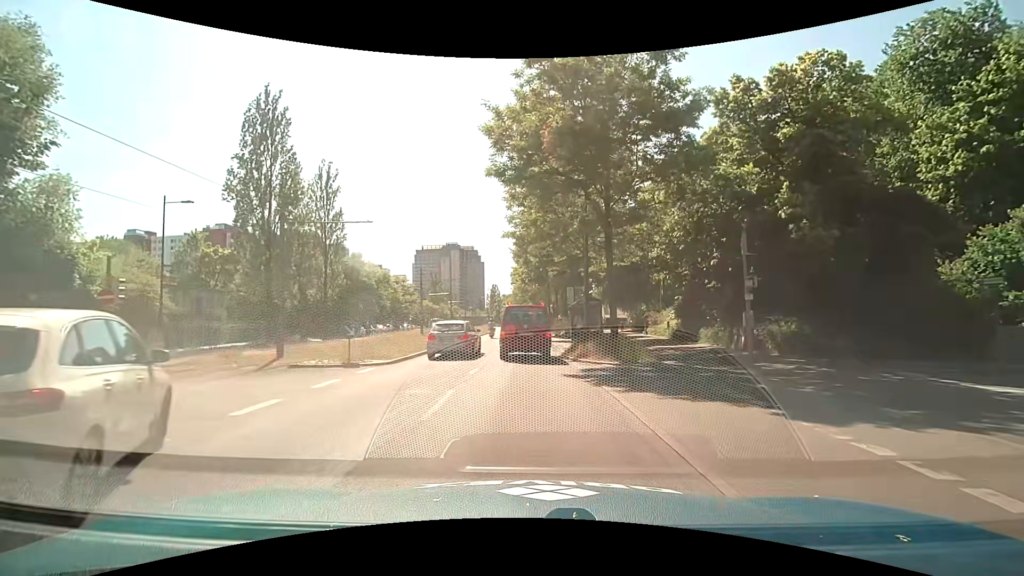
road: secondary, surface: asphalt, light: Day
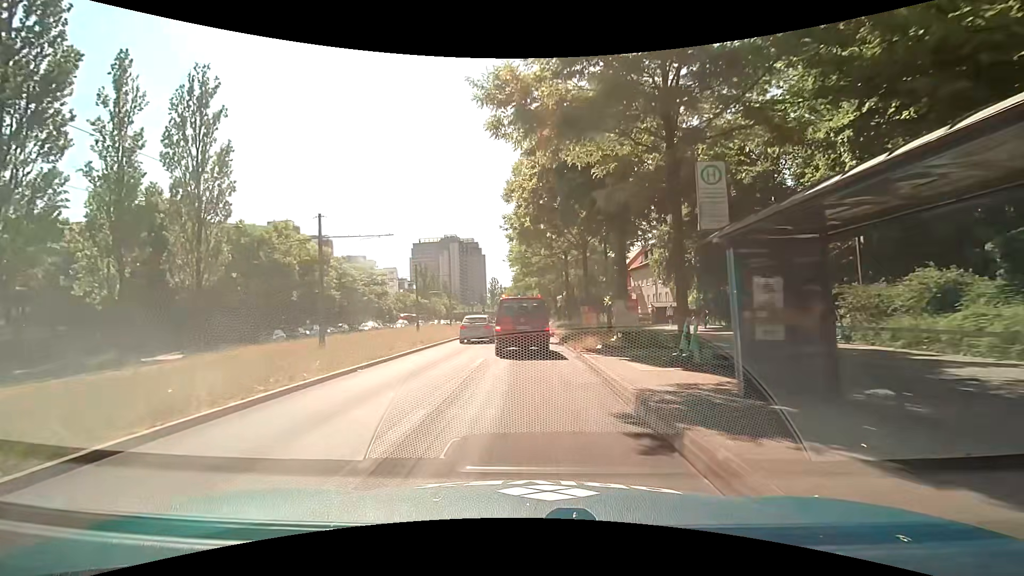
(-0.1, +26.0) m; +1°
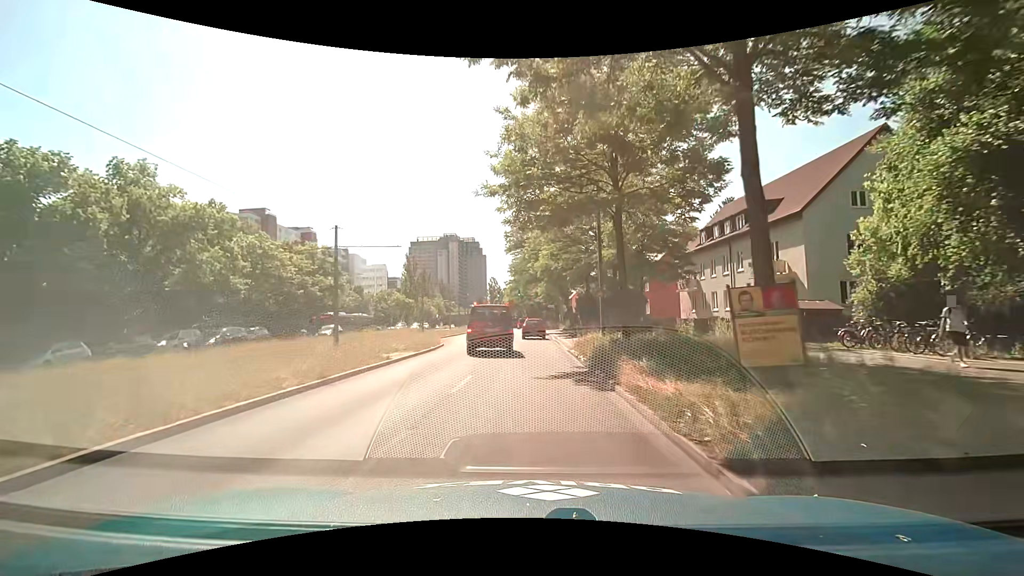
(-0.5, +22.2) m; 0°
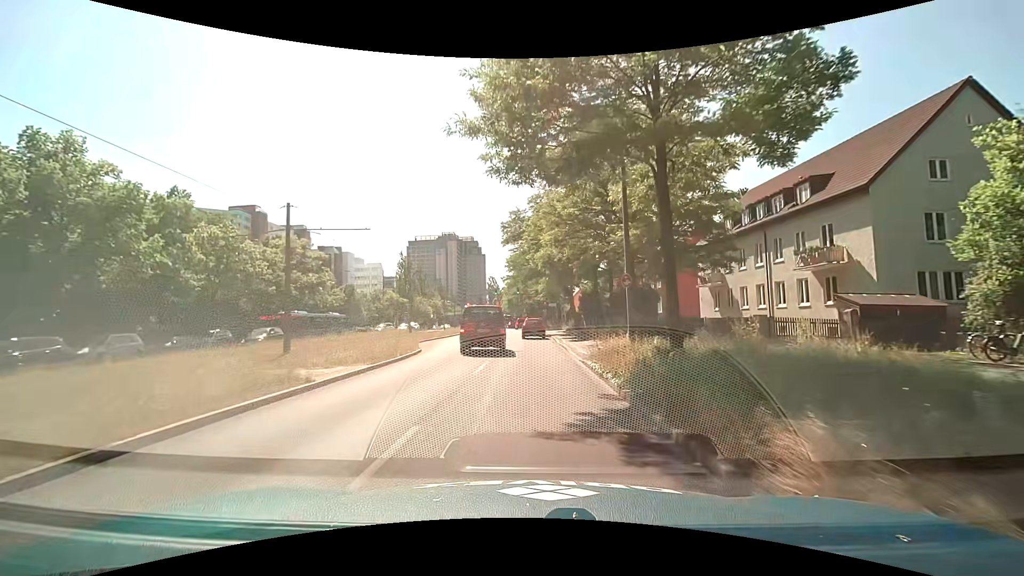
(-0.1, +5.9) m; -1°
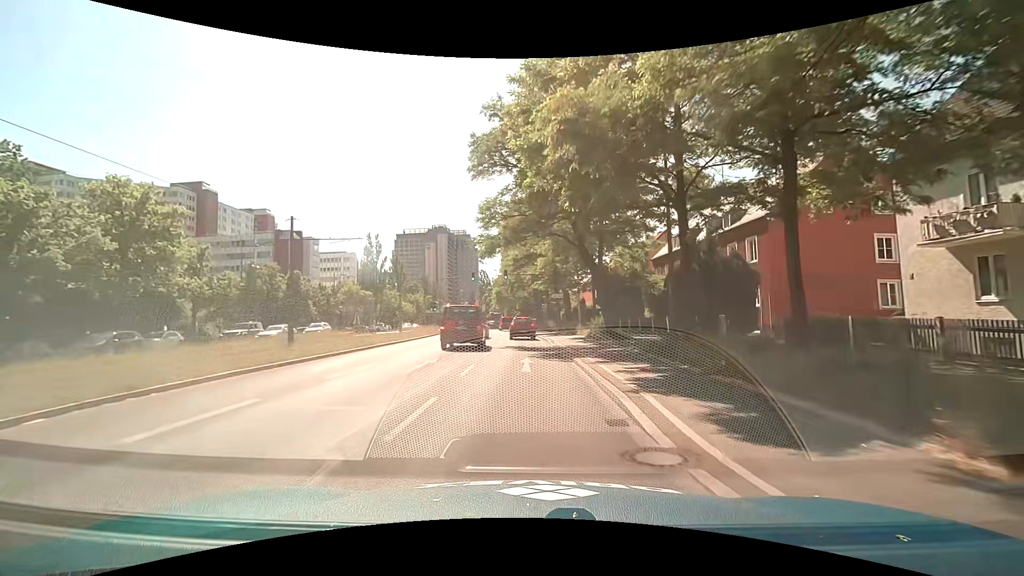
(0.0, +24.9) m; +1°
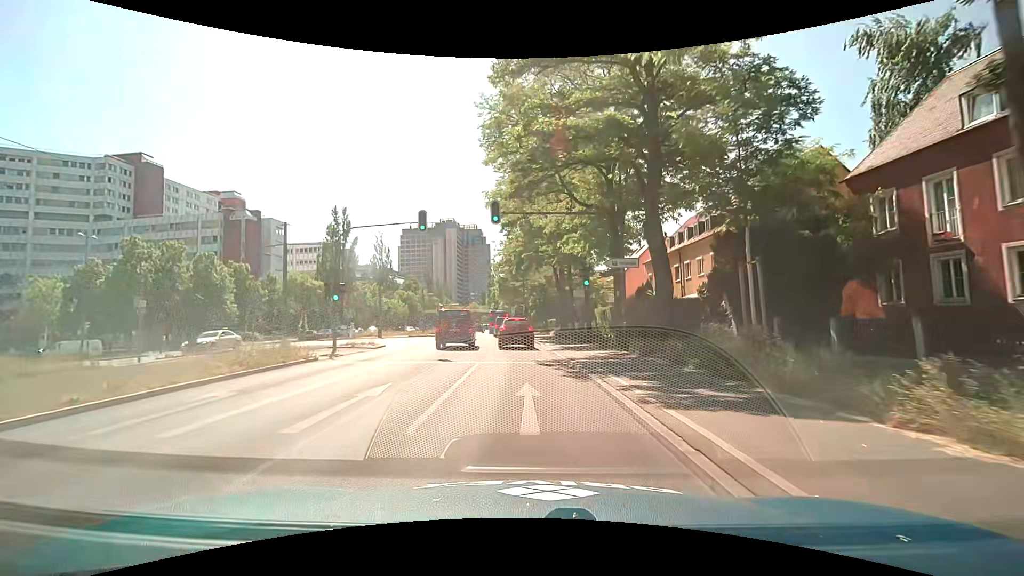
(-0.6, +29.5) m; -3°
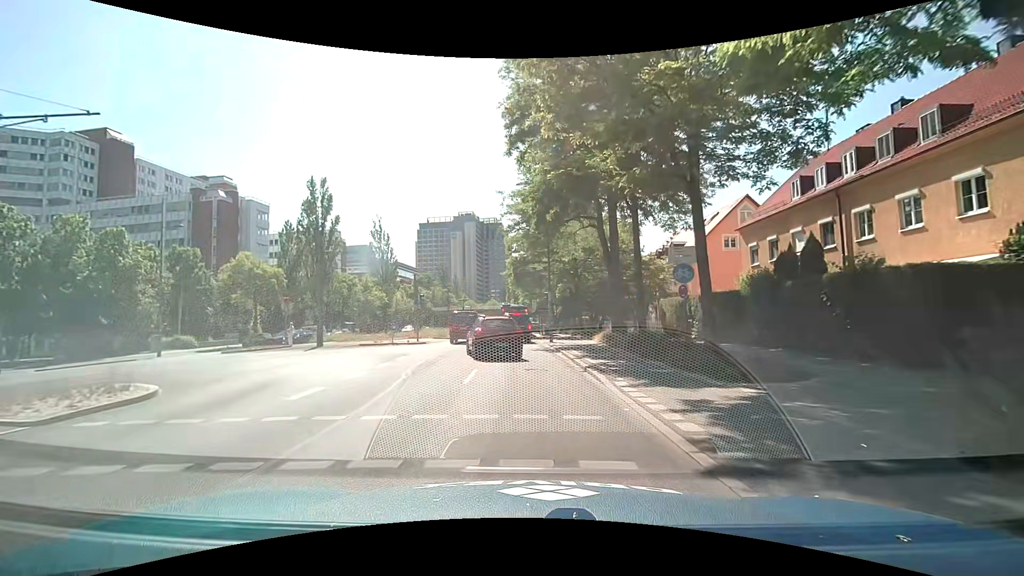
(-0.1, +18.2) m; -2°
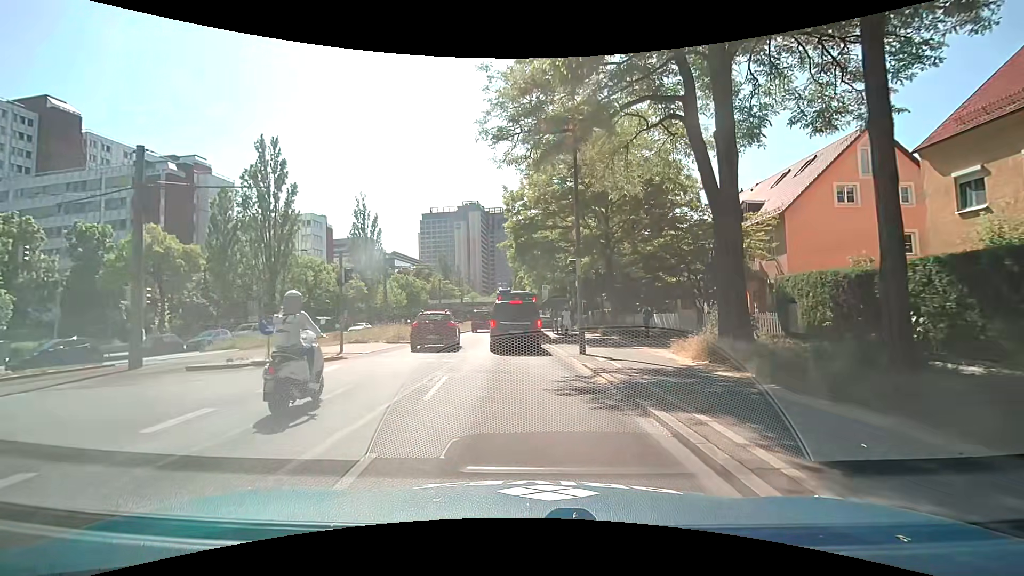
(-0.1, +14.6) m; -1°
